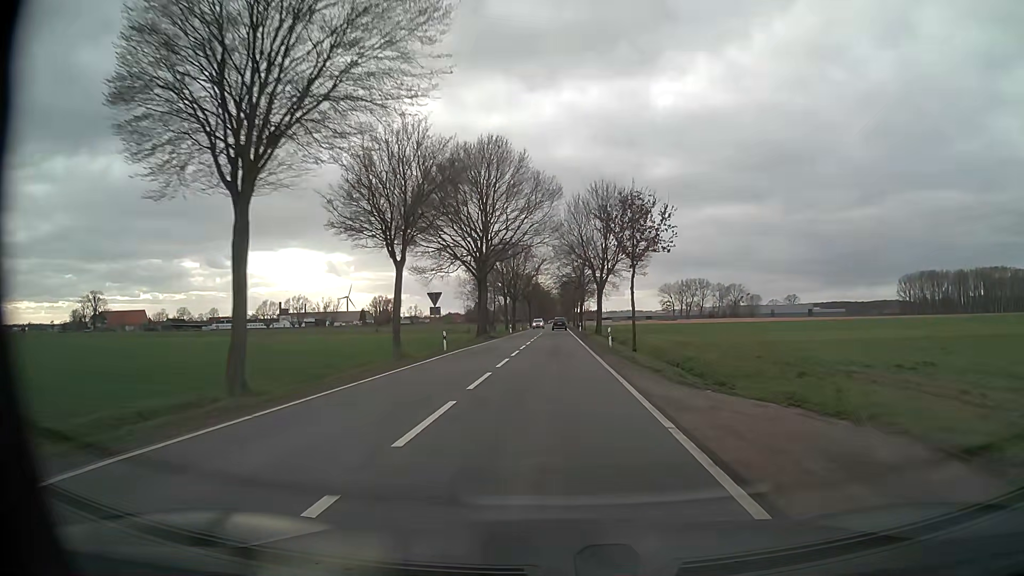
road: tertiary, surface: asphalt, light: Day
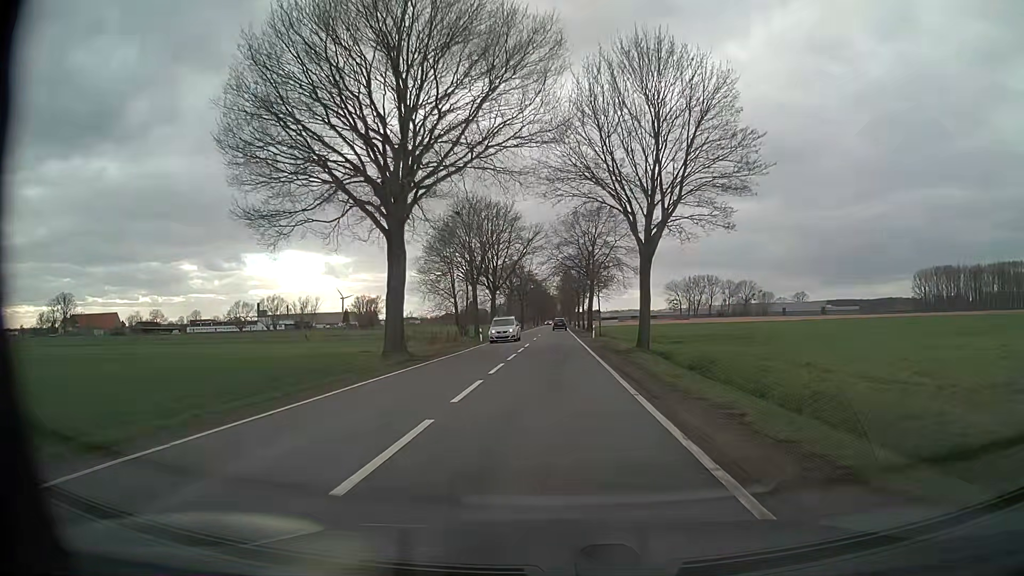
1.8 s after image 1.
(0.0, +32.1) m; 0°
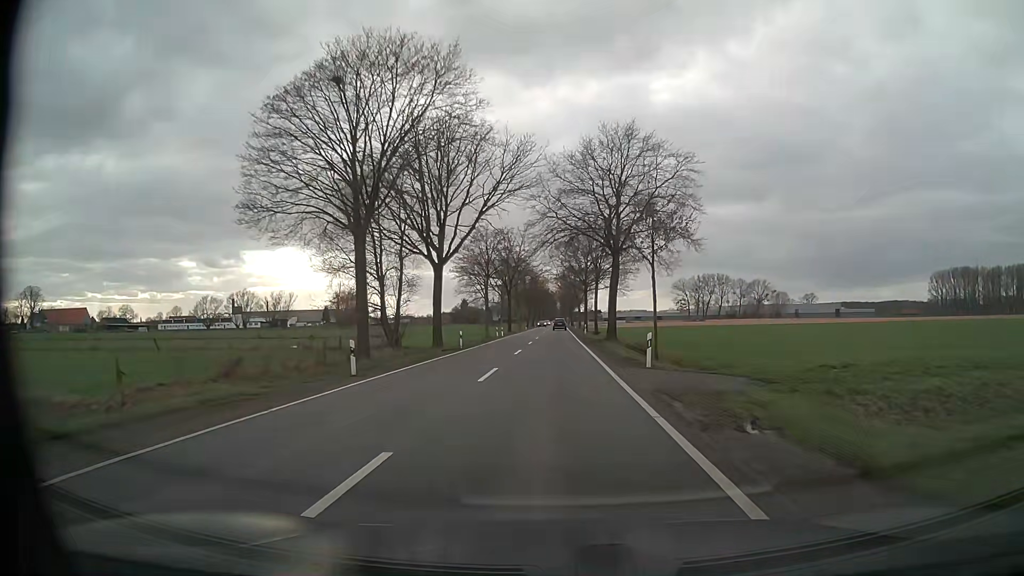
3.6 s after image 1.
(0.0, +32.3) m; 0°
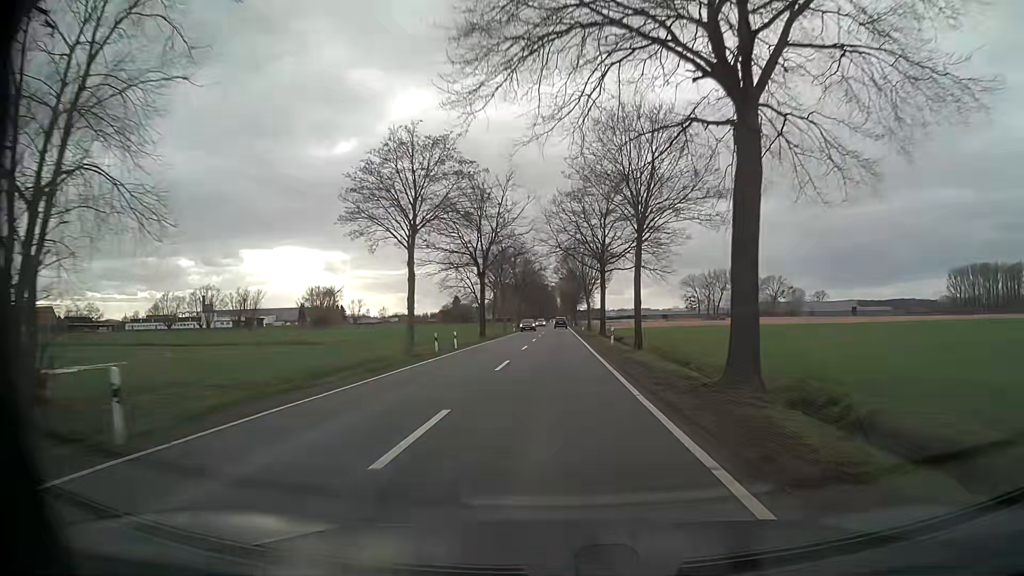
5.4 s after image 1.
(-0.2, +33.0) m; 0°
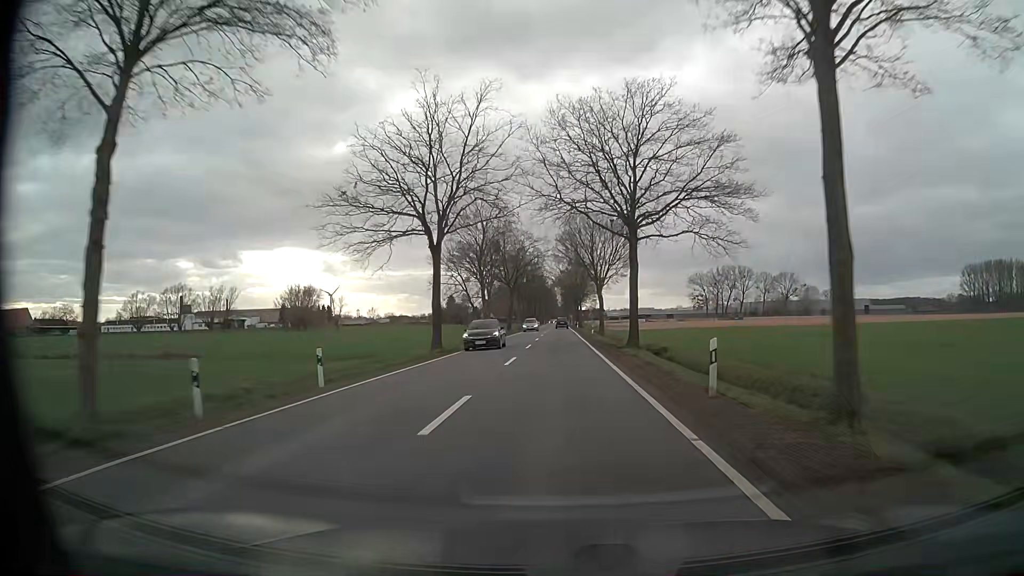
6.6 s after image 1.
(0.0, +22.4) m; 0°
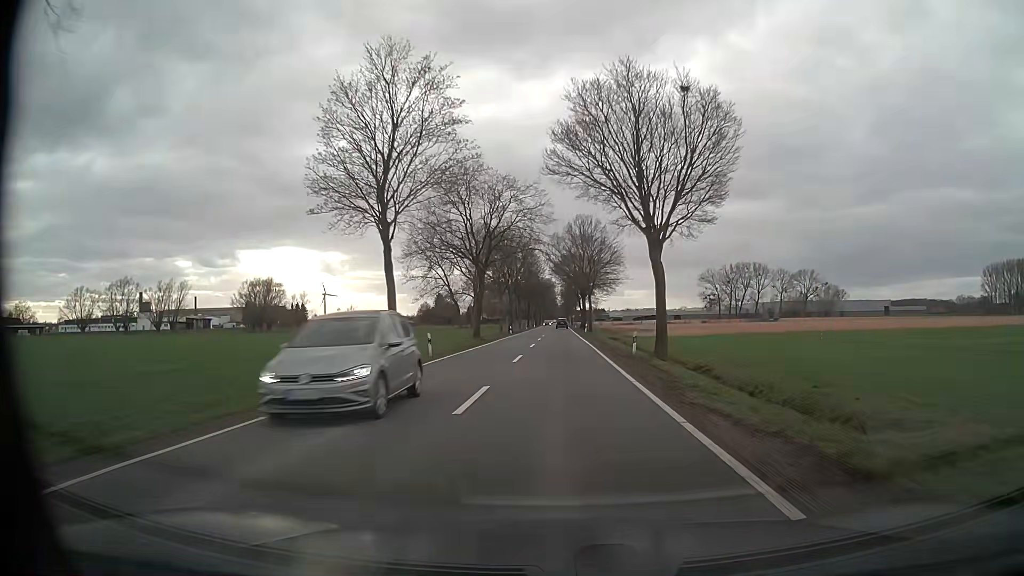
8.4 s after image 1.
(0.0, +34.4) m; 0°
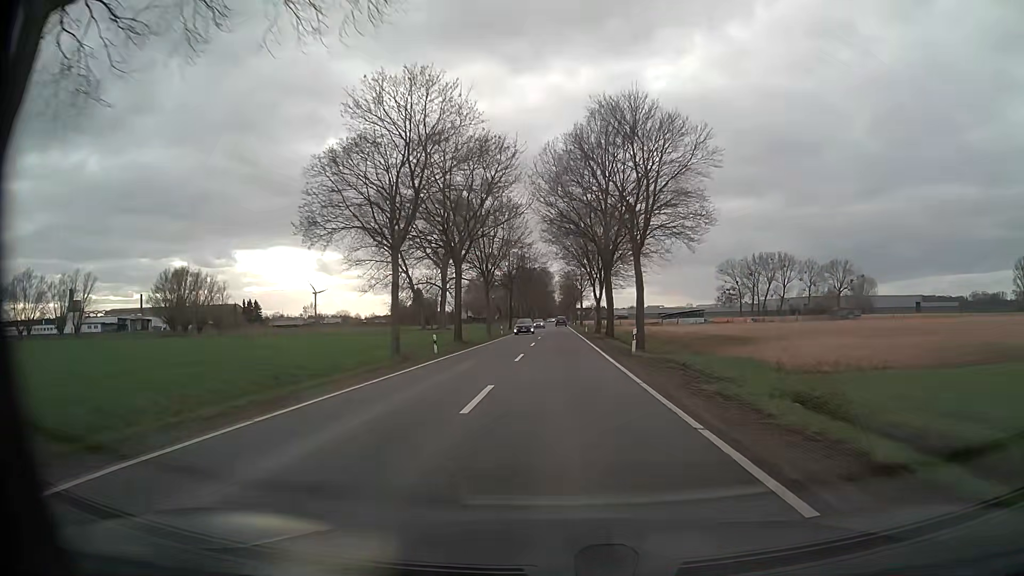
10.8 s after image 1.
(+0.1, +48.3) m; 0°
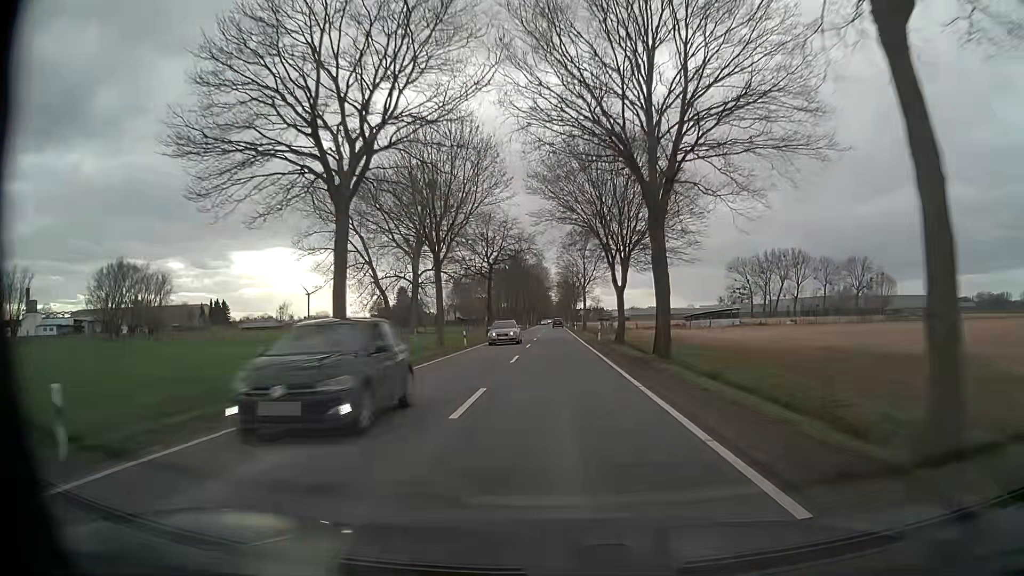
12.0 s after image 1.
(0.0, +24.6) m; 0°
(0, +10) (0, +20) (0, +30) (0, +40) (0, +50) (0, +60) (0, +70) (0, +80) (0, +90) (0, +100) m
